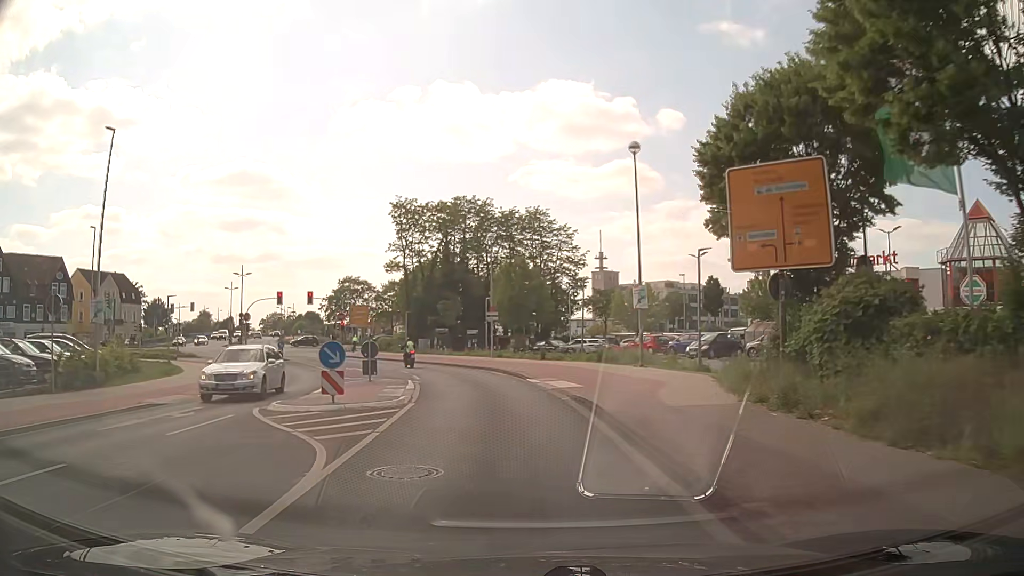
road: residential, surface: asphalt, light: Day
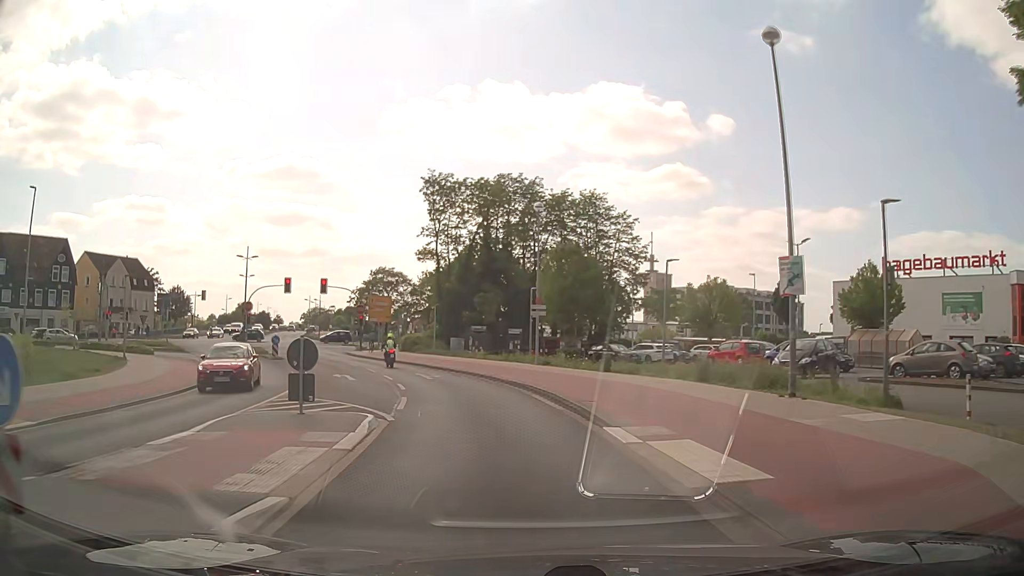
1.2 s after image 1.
(-0.5, +11.0) m; -4°
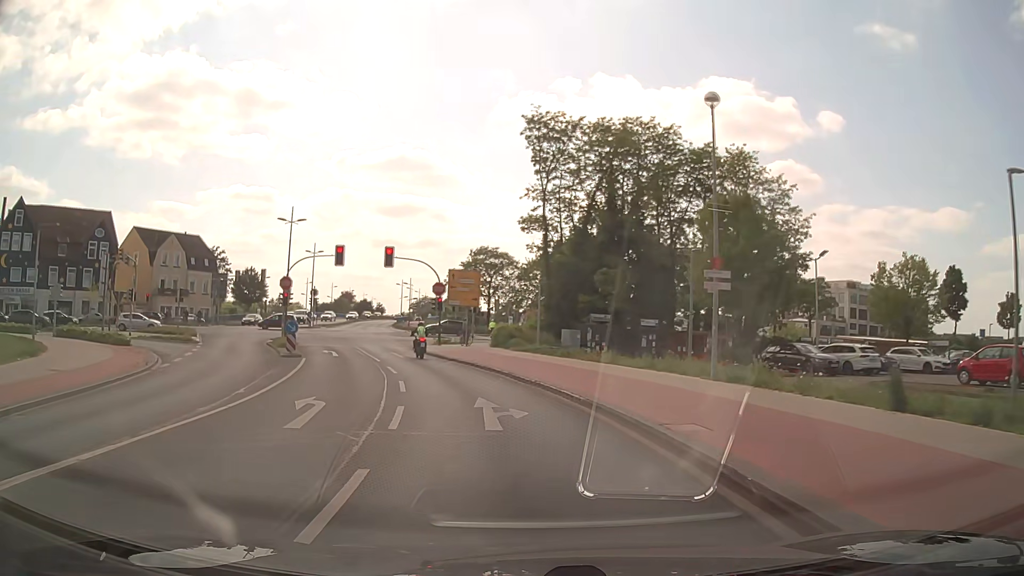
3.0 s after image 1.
(-1.3, +15.8) m; -10°
(-1, +10) (-2, +20) (-5, +29) (-8, +39) (-11, +48) (-14, +58) (-18, +67) (-20, +77) (-23, +87) (-25, +97) m
